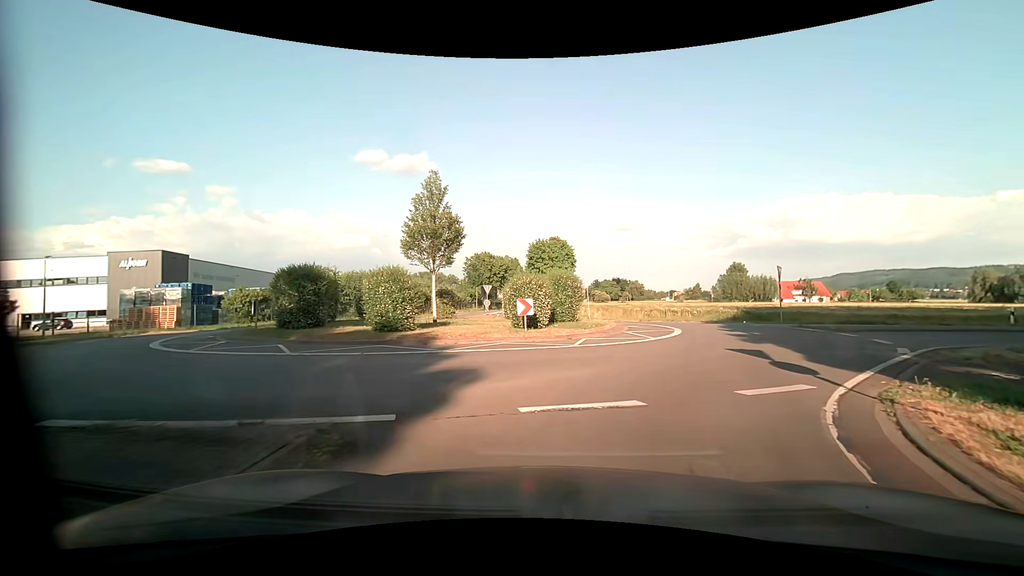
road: tertiary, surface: asphalt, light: Day
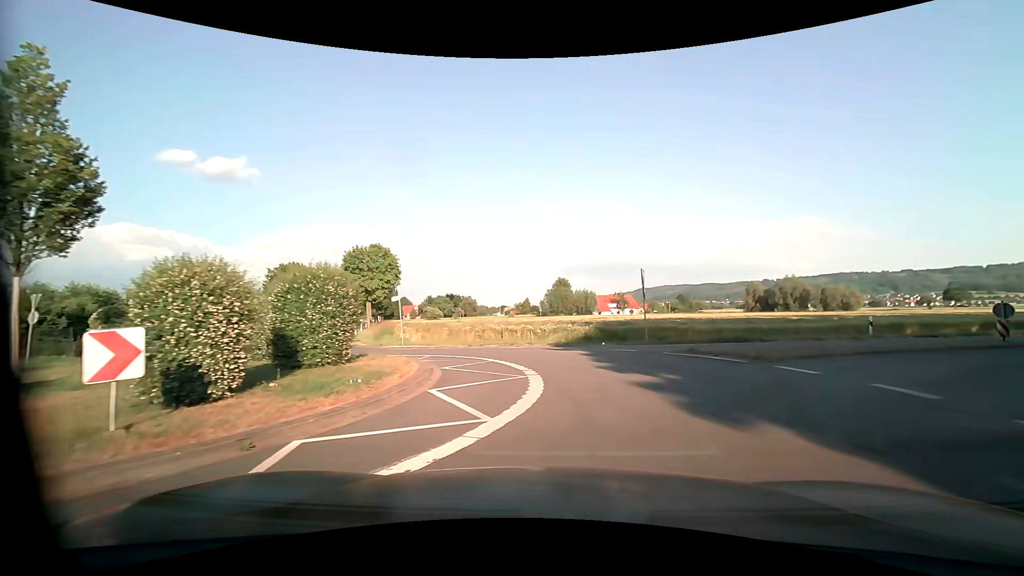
(+1.4, +9.9) m; +19°
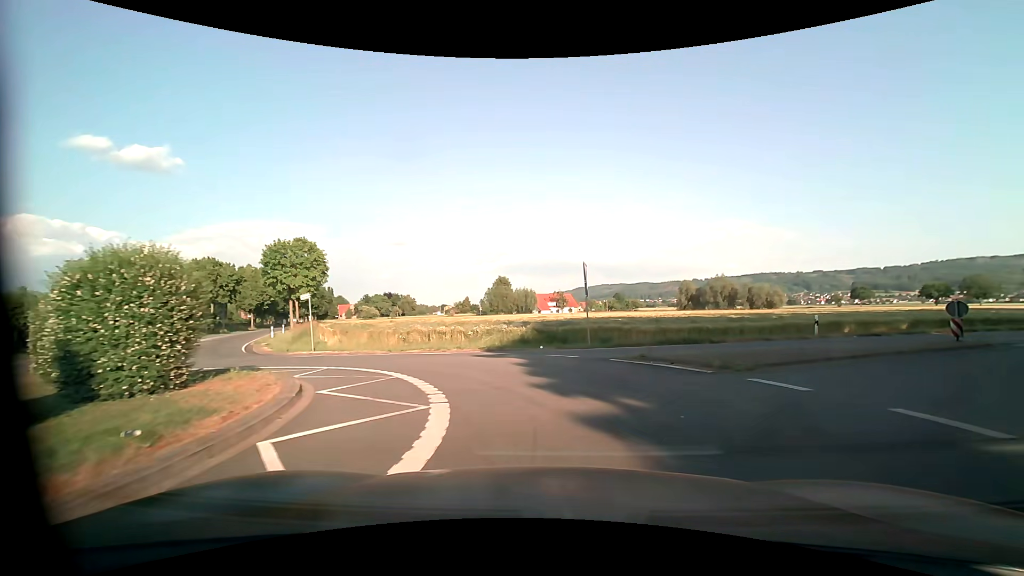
(+0.2, +2.9) m; +6°
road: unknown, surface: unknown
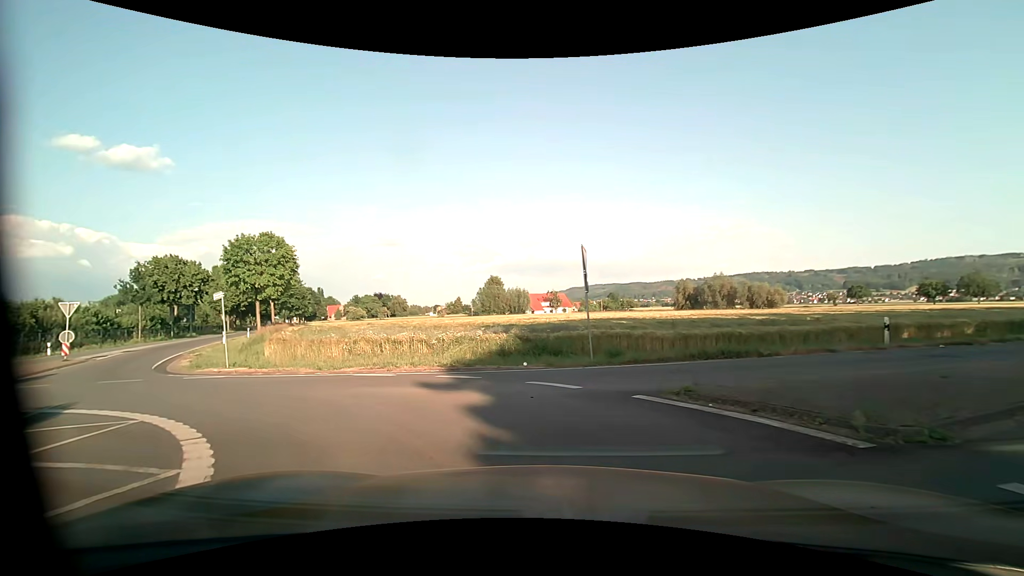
(+0.3, +5.5) m; +2°
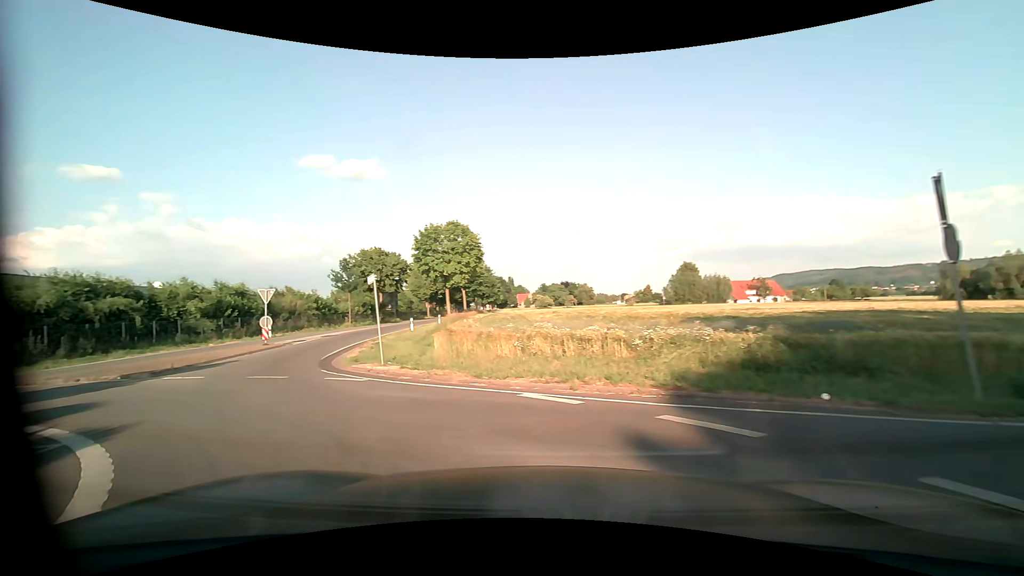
(-0.9, +5.3) m; -21°
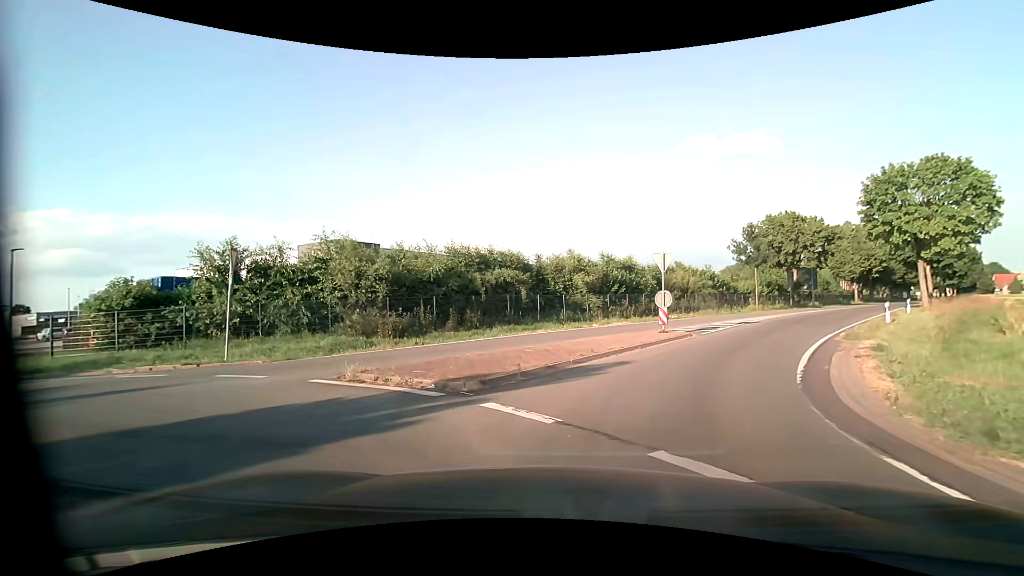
(-4.6, +9.5) m; -43°
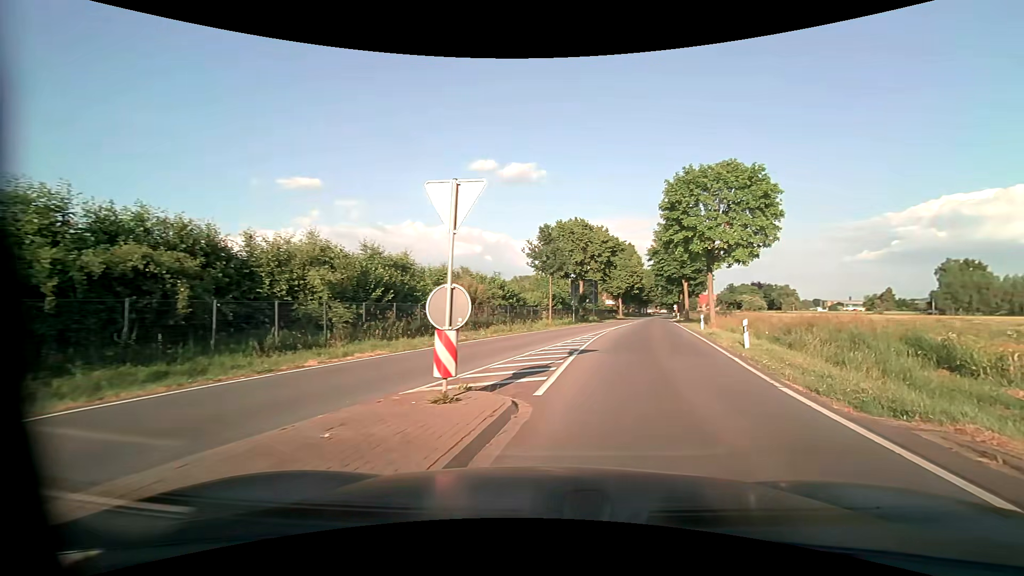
(+2.0, +12.4) m; +24°
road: tertiary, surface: asphalt
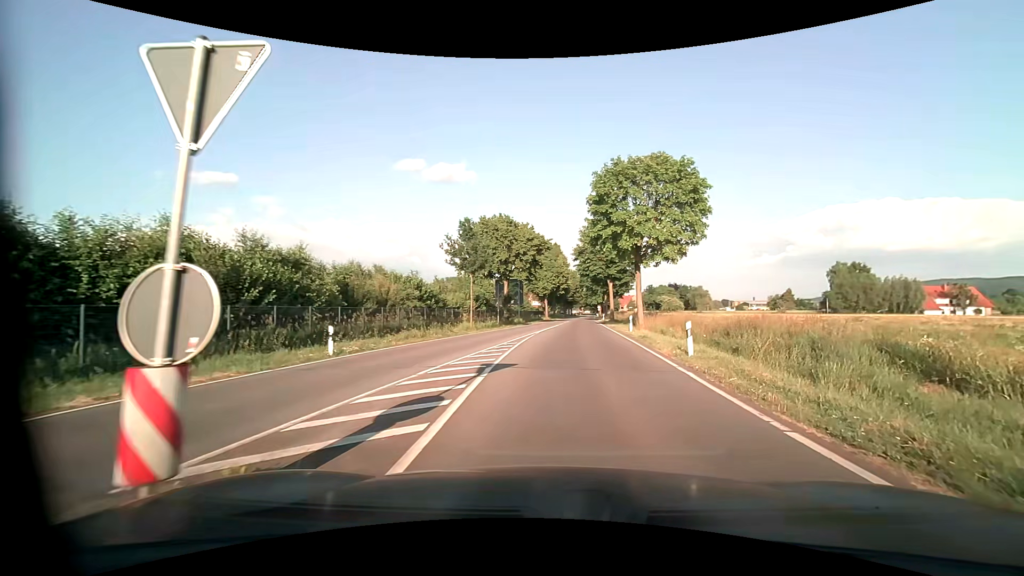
(+0.3, +3.6) m; +9°
(+1, +10) (+1, +20) (+2, +30) (+2, +40) (+3, +50) (+4, +60) (+5, +70) (+6, +80) (+7, +90) (+8, +100) m
